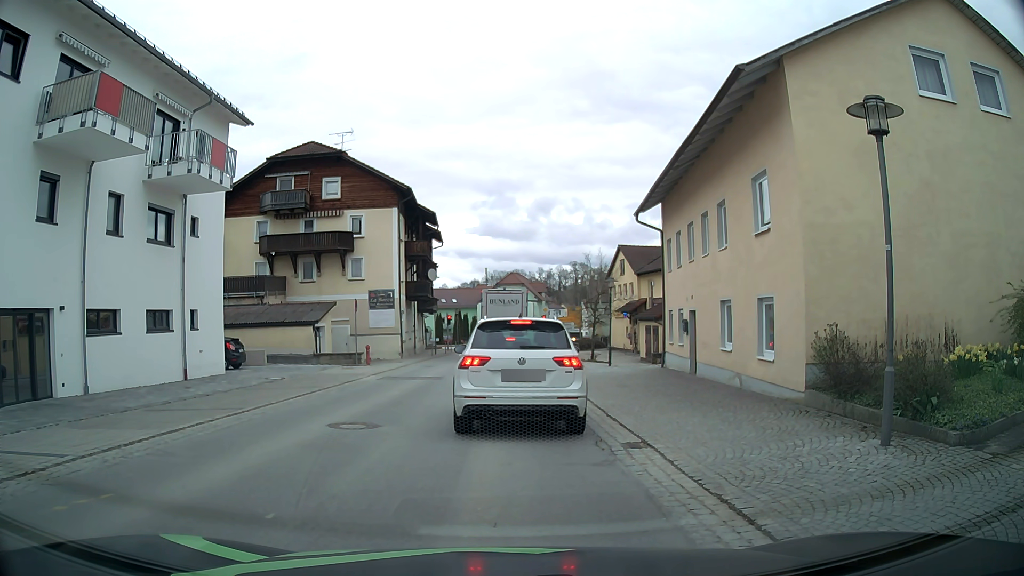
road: secondary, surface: asphalt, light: Day
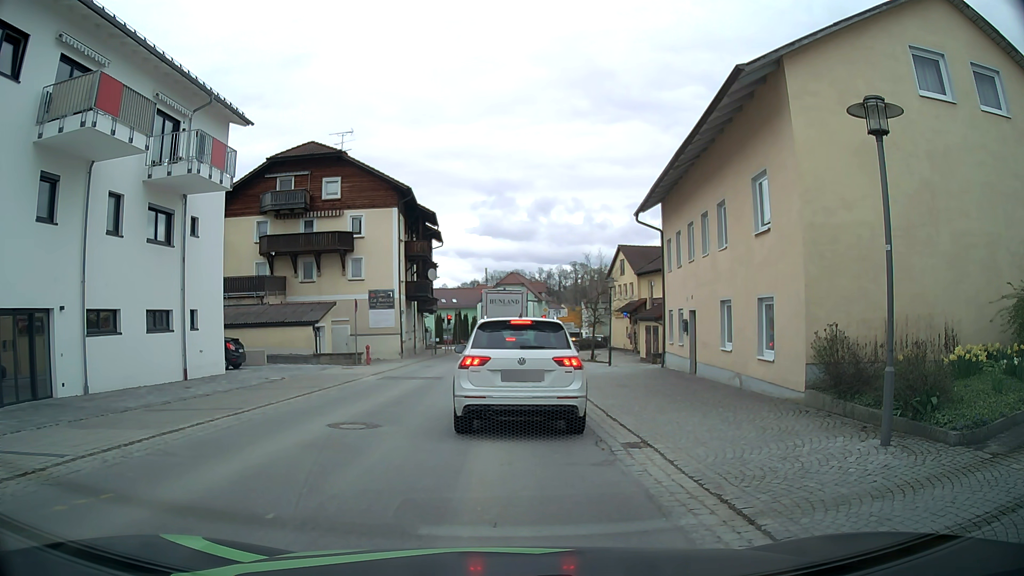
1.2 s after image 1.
(0.0, 0.0) m; 0°
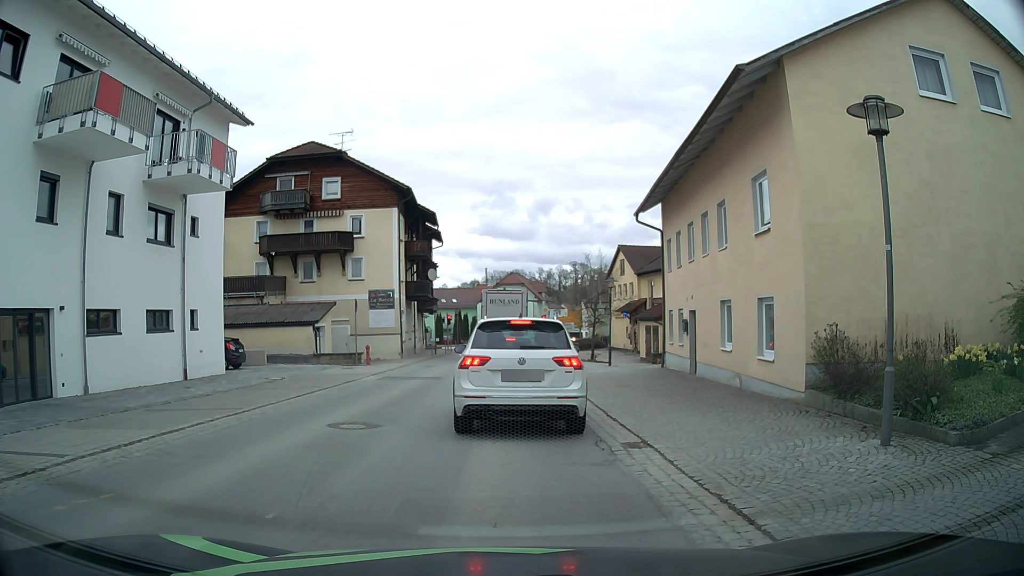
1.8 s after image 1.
(0.0, 0.0) m; 0°
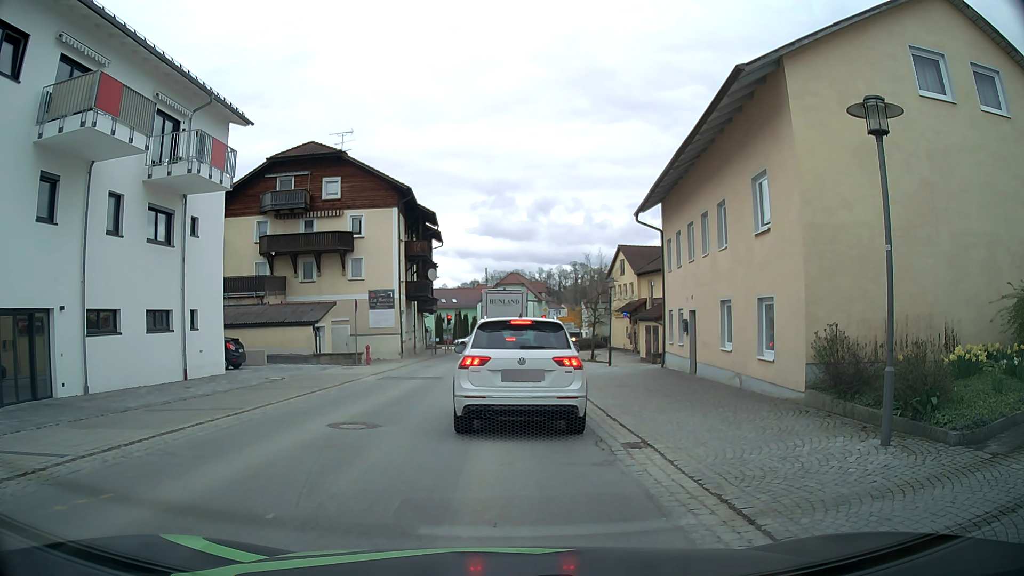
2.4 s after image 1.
(0.0, 0.0) m; 0°
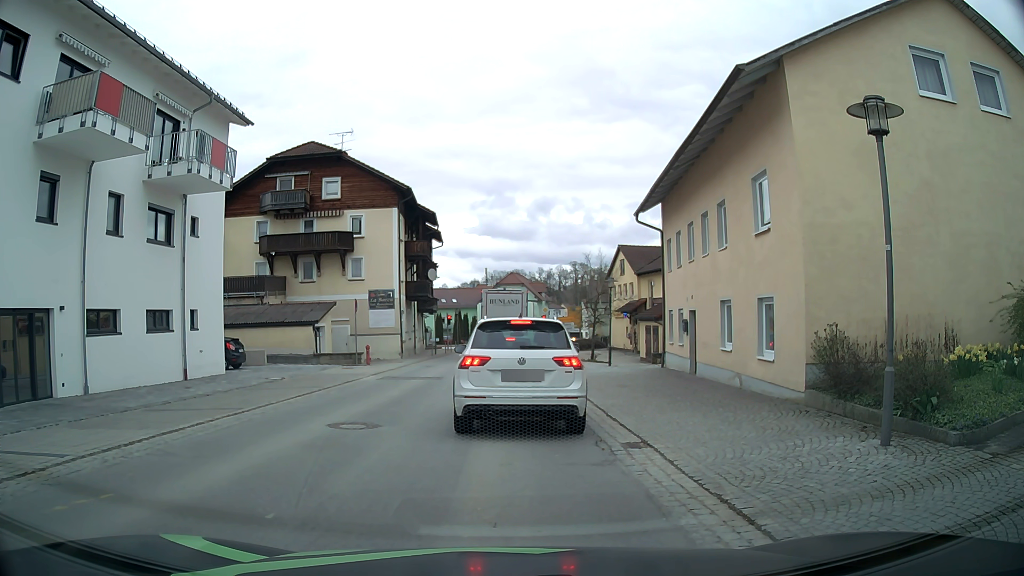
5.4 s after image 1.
(0.0, 0.0) m; 0°
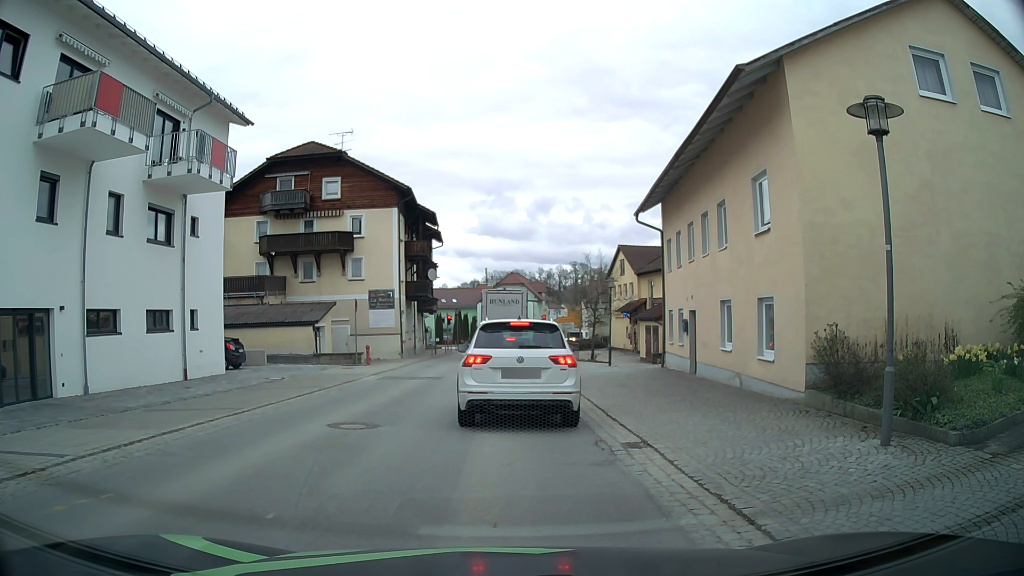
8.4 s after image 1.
(0.0, 0.0) m; 0°
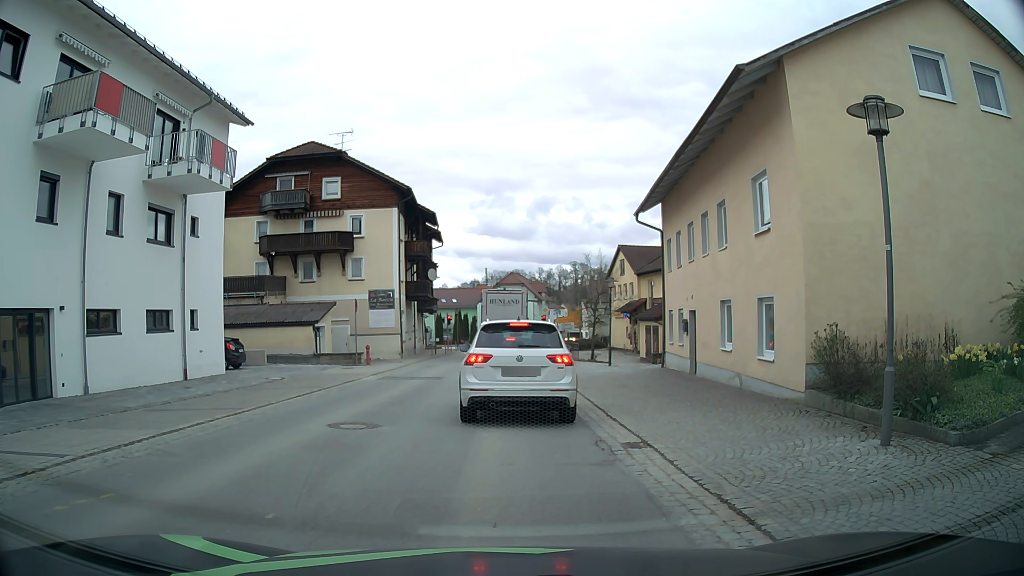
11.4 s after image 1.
(0.0, 0.0) m; 0°
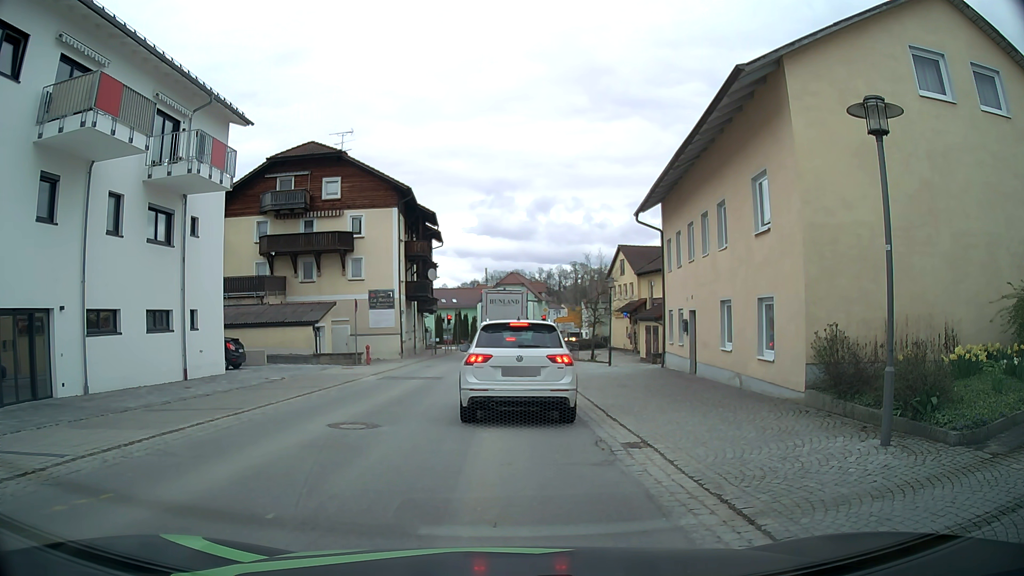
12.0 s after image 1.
(0.0, 0.0) m; 0°
